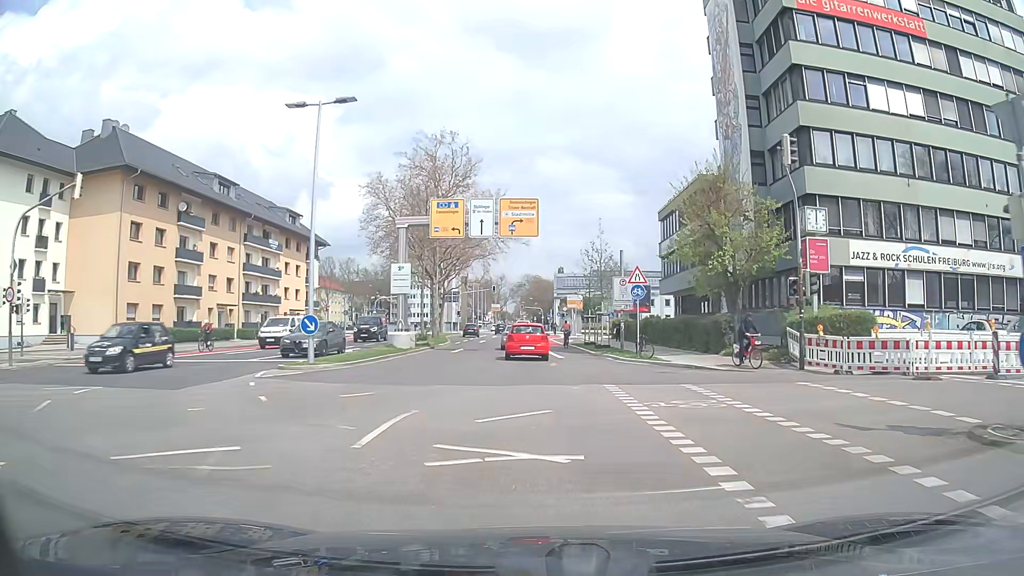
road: secondary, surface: asphalt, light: Day
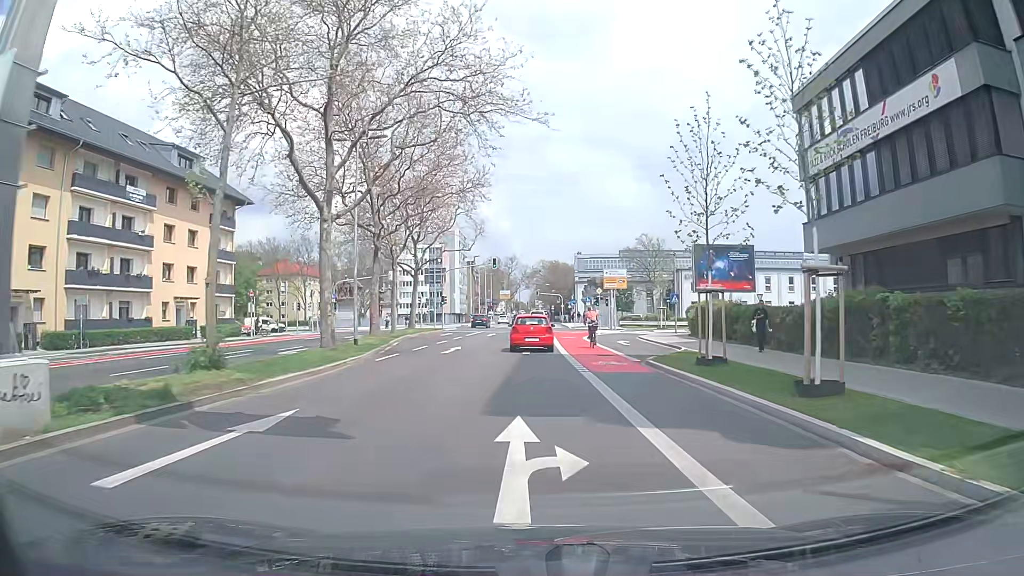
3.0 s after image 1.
(-0.3, +29.2) m; -3°
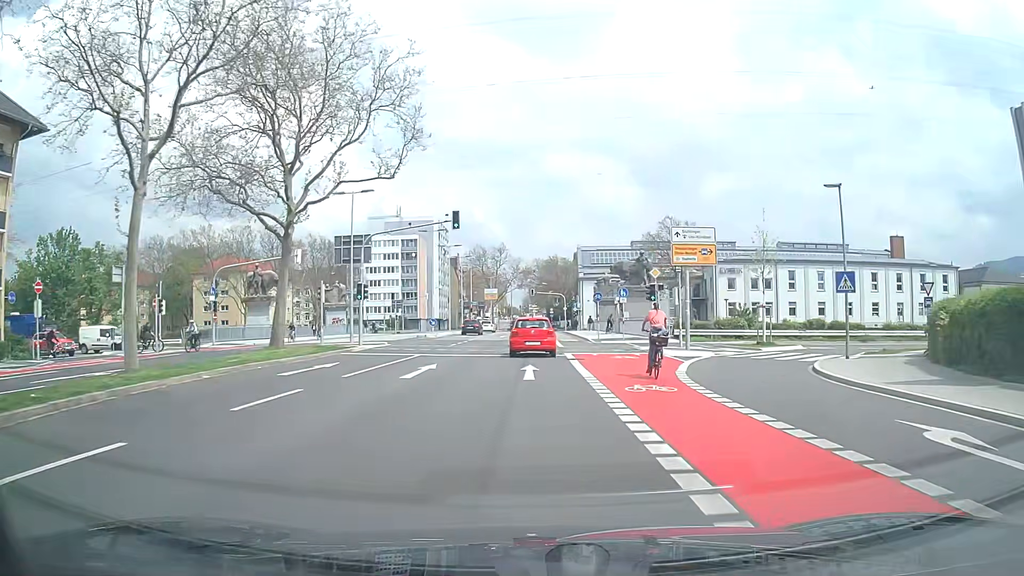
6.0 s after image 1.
(+0.5, +29.4) m; +2°
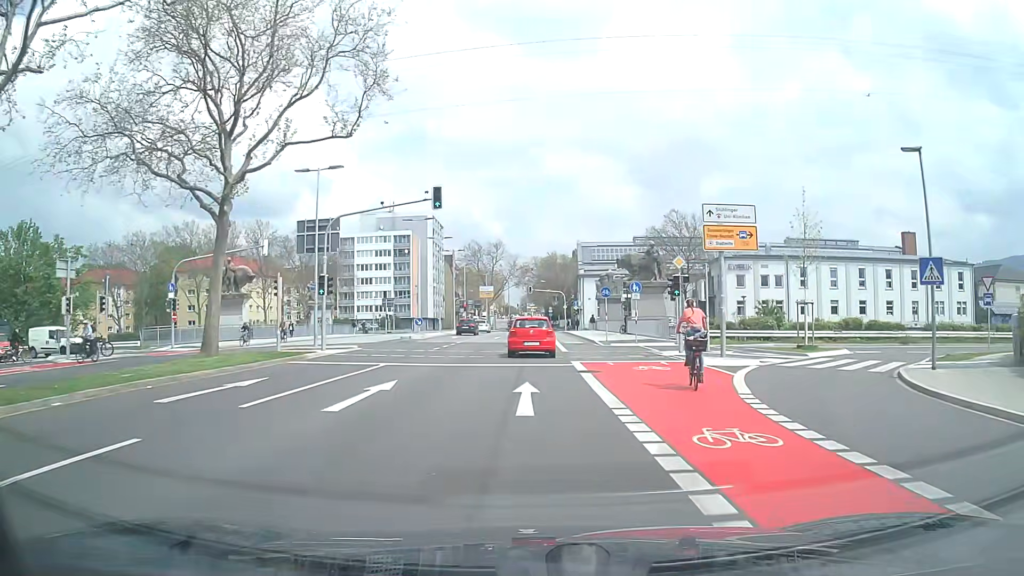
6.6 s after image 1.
(0.0, +5.8) m; +2°
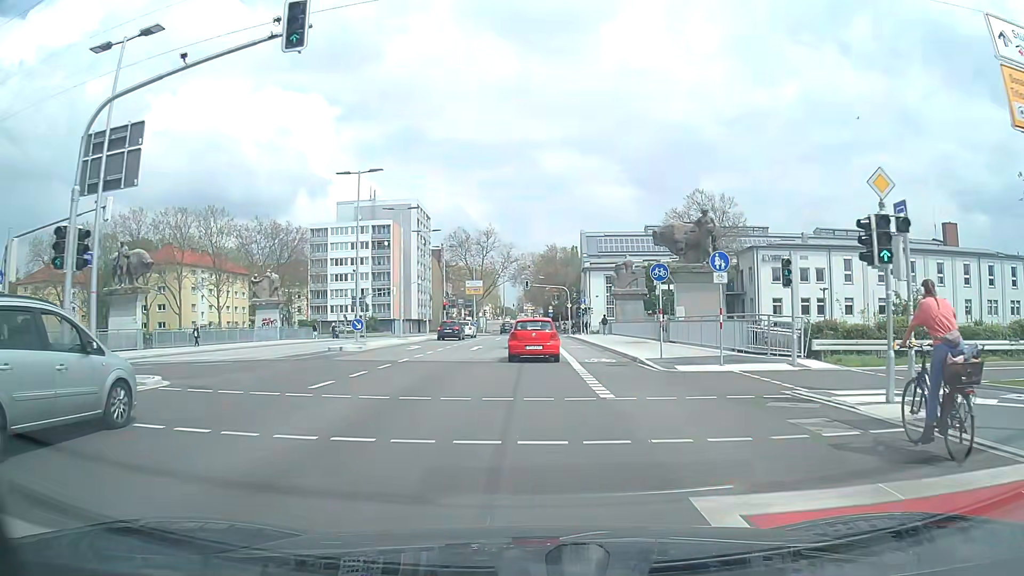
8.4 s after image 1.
(-0.6, +16.5) m; -3°
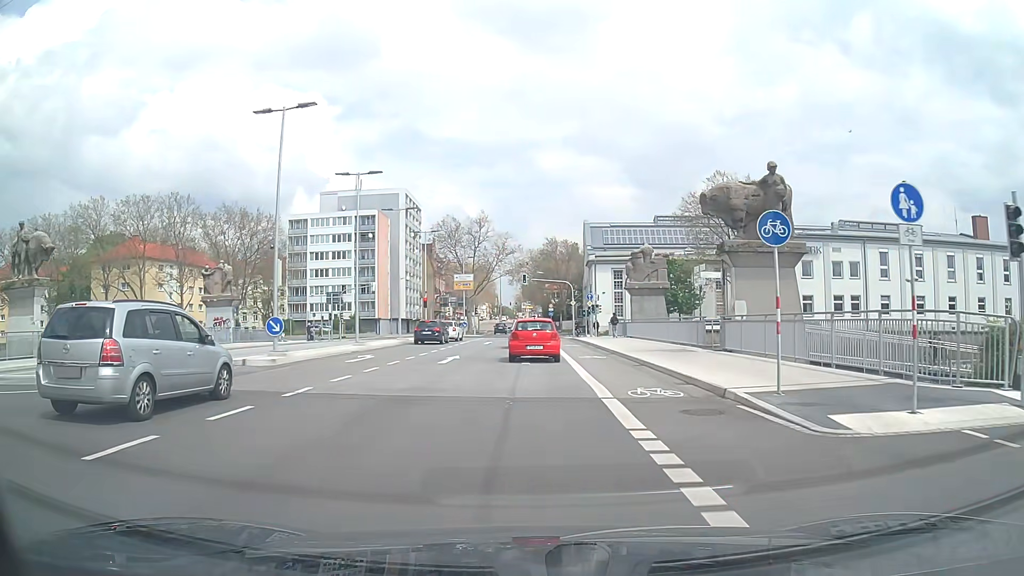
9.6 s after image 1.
(+0.1, +10.5) m; +1°
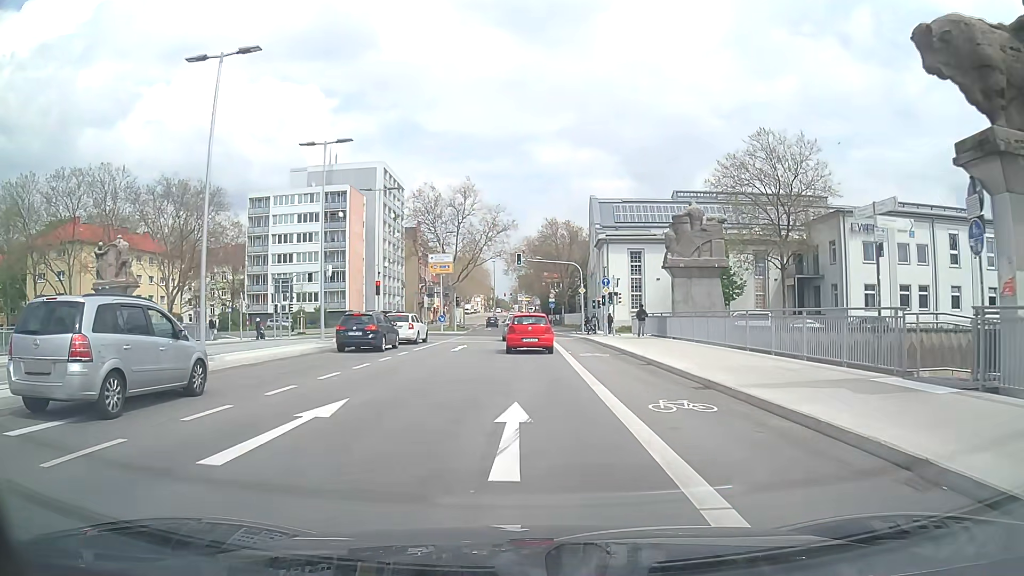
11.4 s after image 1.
(0.0, +15.7) m; 0°
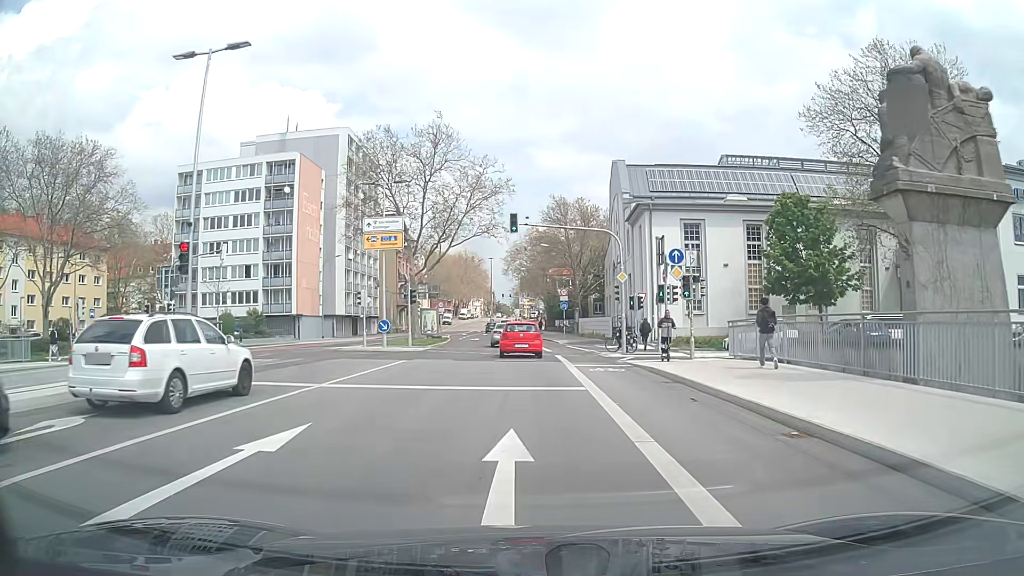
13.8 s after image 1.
(+0.1, +22.3) m; 0°
(0, +10) (0, +20) (0, +30) (-1, +40) (-1, +50) (-2, +60) (-3, +70) (-3, +80) (-3, +90) (-3, +100) m
